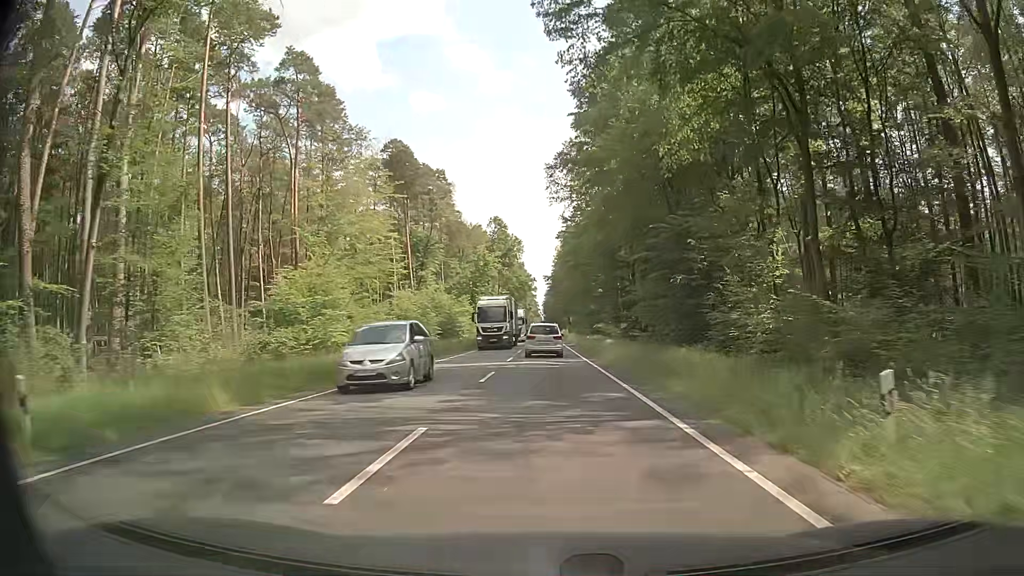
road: primary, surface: asphalt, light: Day
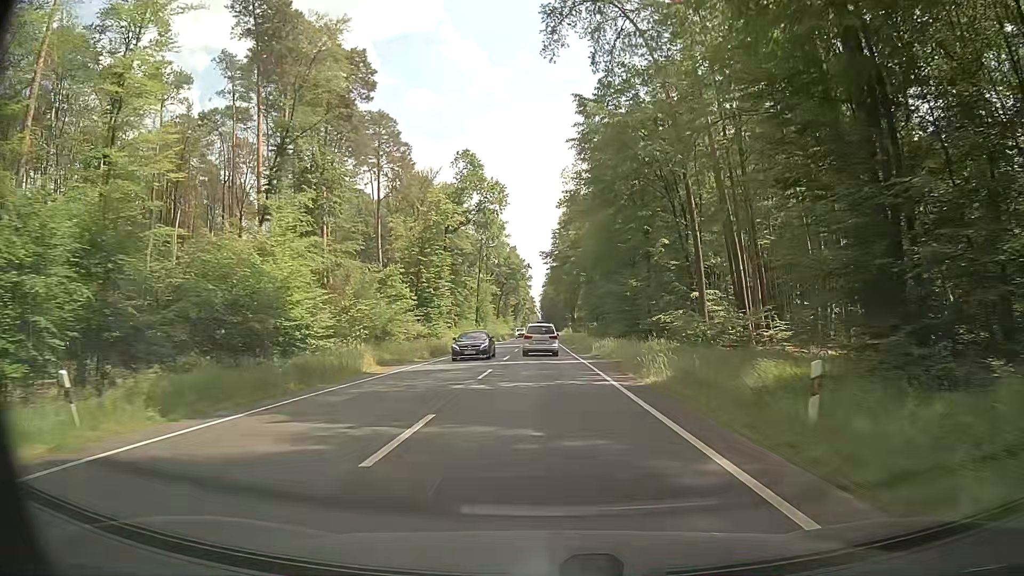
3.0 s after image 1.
(-0.3, +47.7) m; 0°
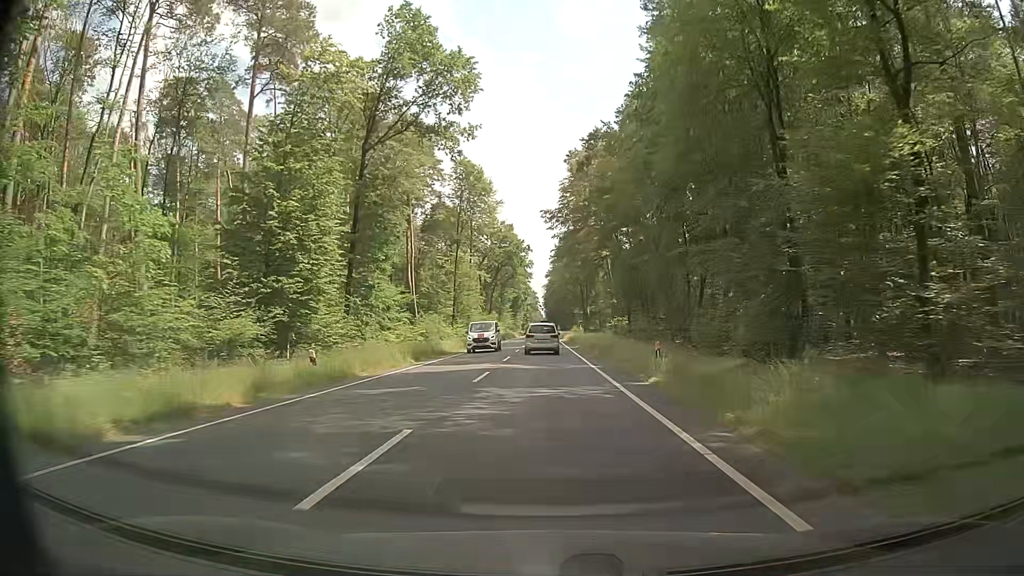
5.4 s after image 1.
(0.0, +38.6) m; 0°
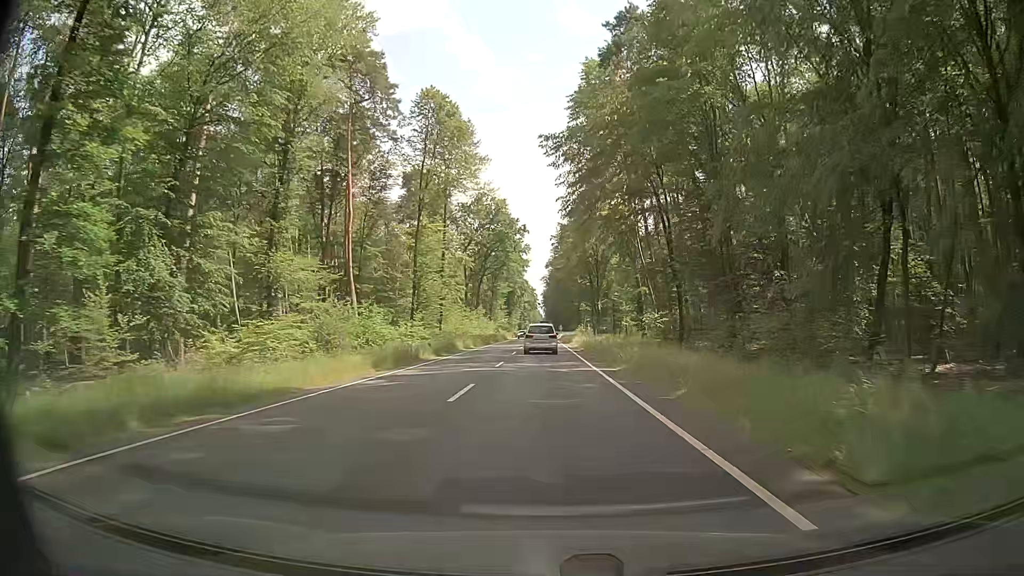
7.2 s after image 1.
(-0.2, +29.1) m; 0°
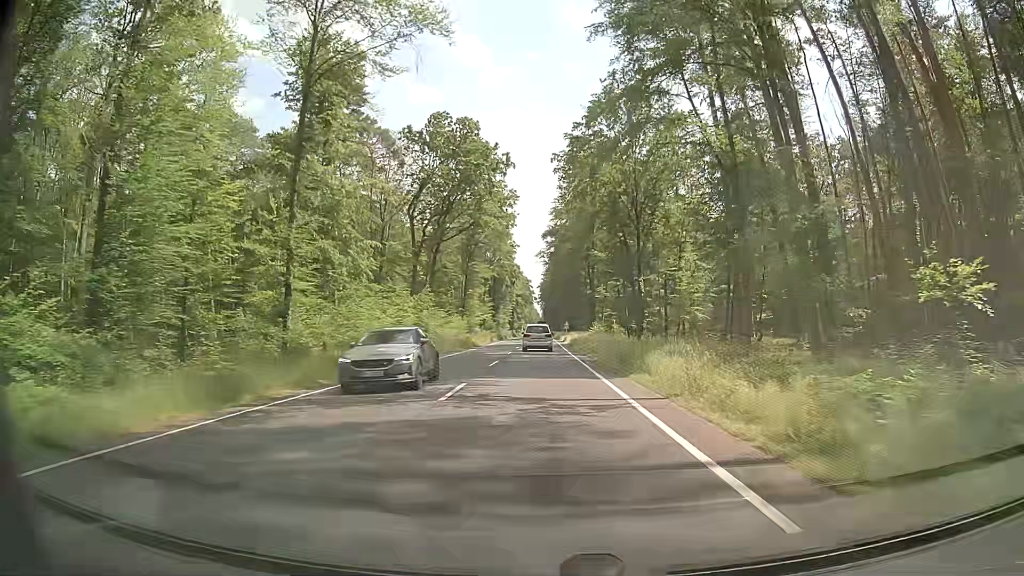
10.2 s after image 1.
(0.0, +49.0) m; +1°
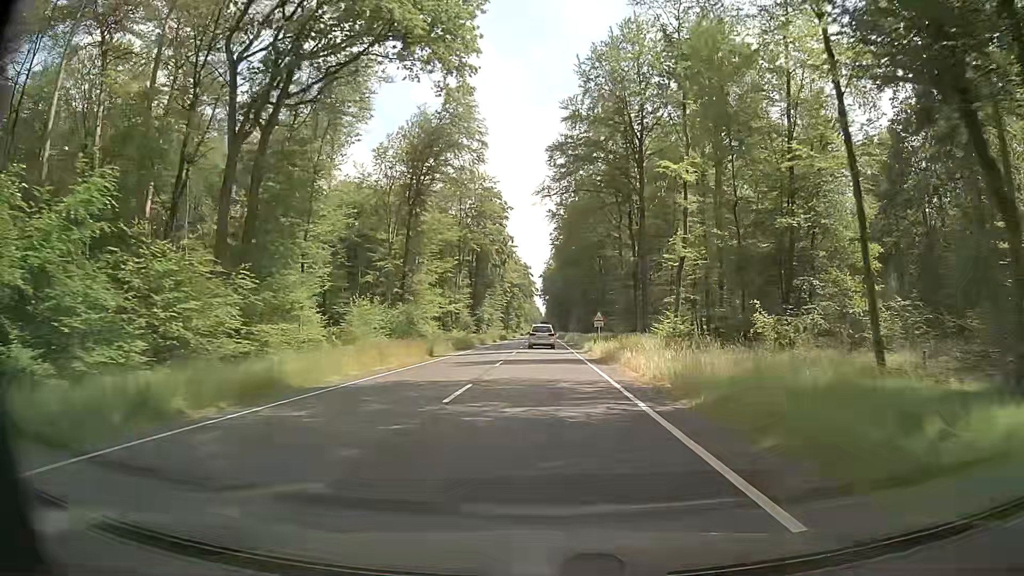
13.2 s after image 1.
(-0.8, +49.4) m; -1°
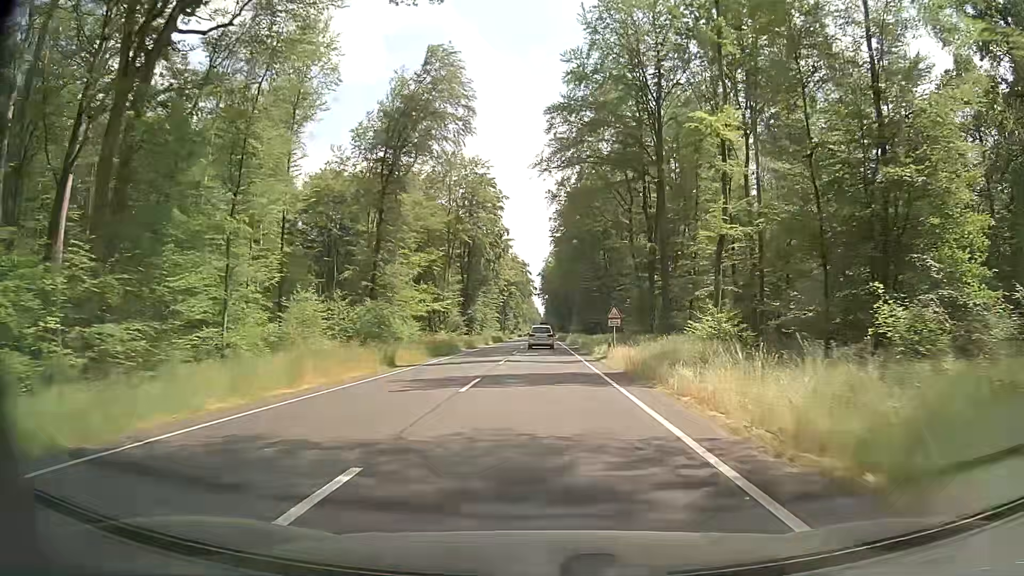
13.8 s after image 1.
(0.0, +9.9) m; +1°
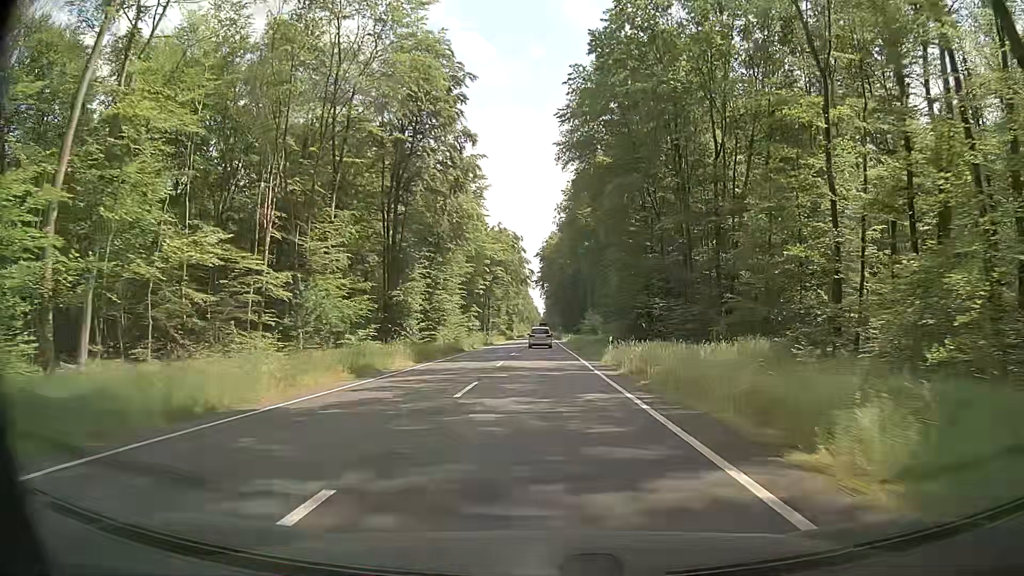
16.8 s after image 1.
(-0.2, +50.0) m; 0°
(0, +10) (0, +20) (0, +30) (0, +40) (0, +50) (0, +60) (0, +70) (0, +80) (0, +90) (0, +100) m
